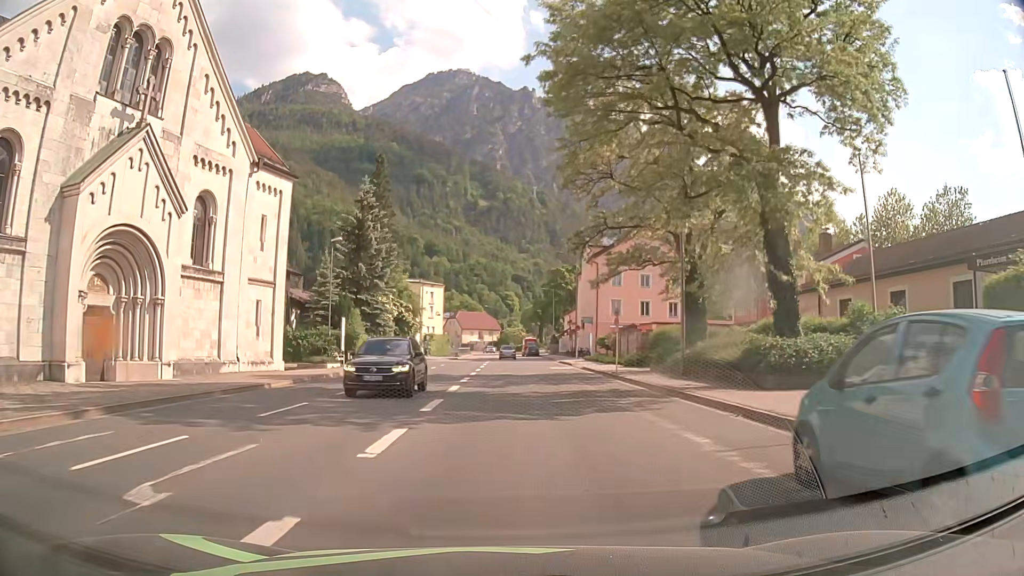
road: primary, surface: asphalt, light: Day
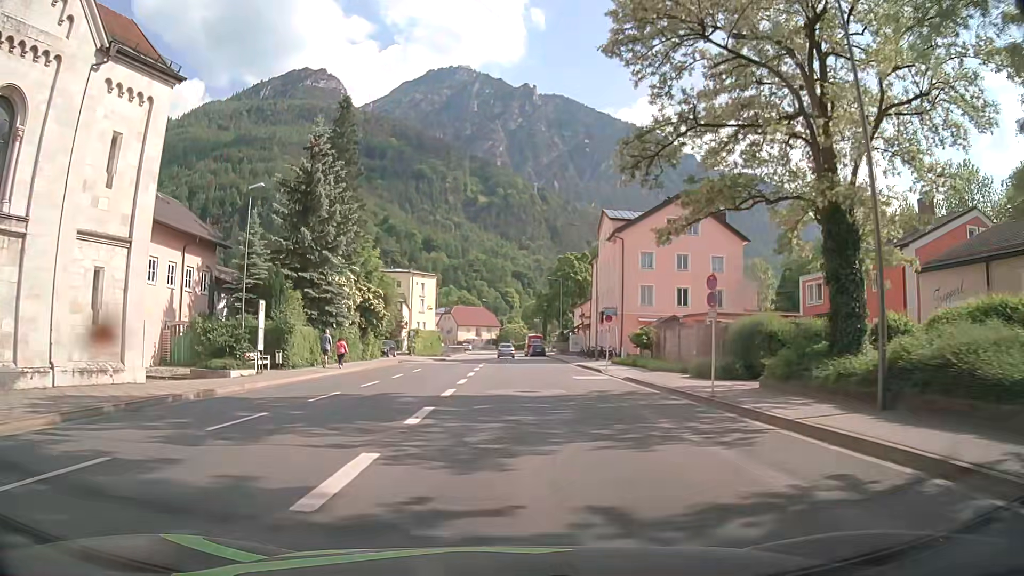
(-0.1, +14.7) m; 0°
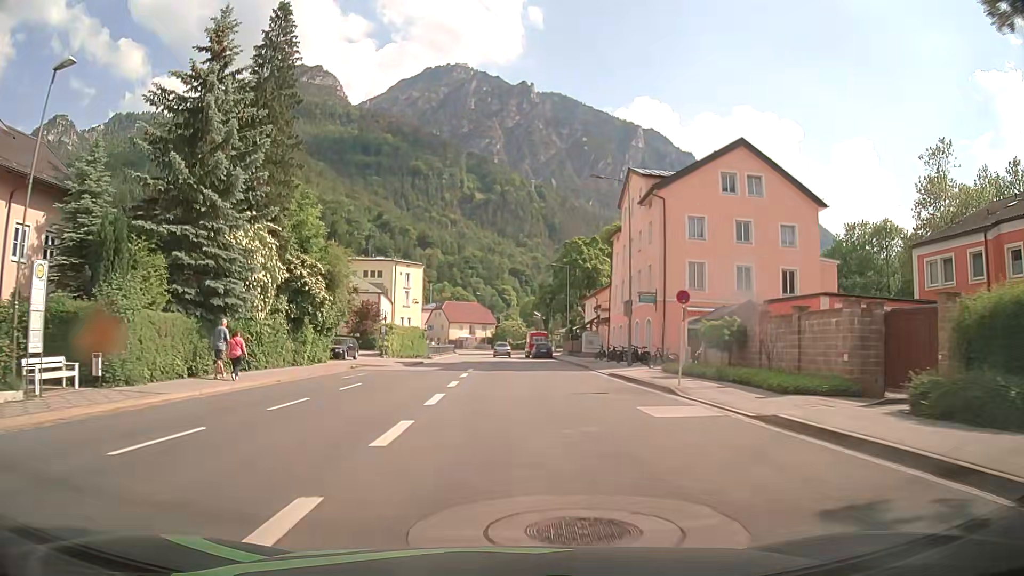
(0.0, +14.9) m; 0°
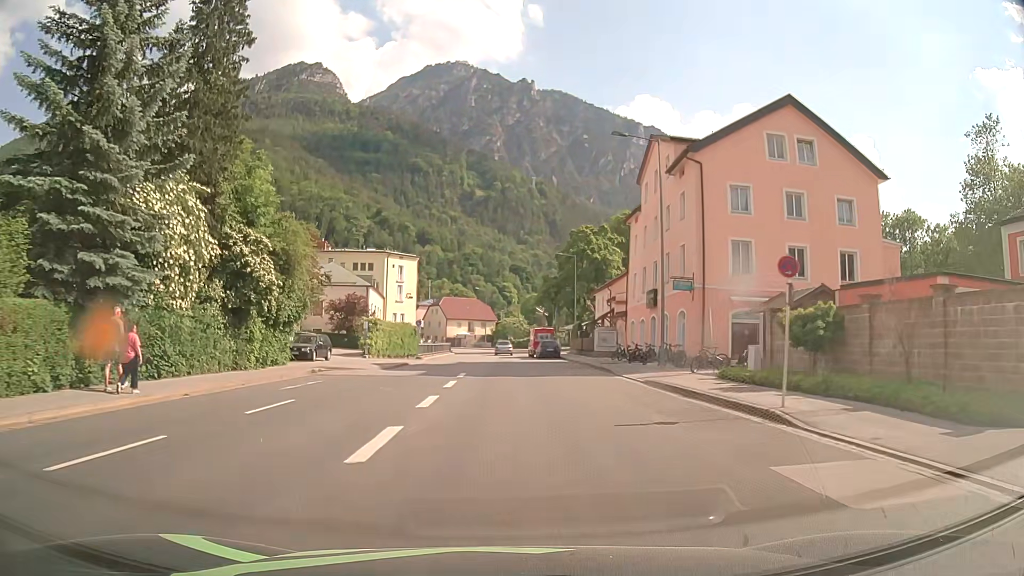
(0.0, +7.5) m; -1°
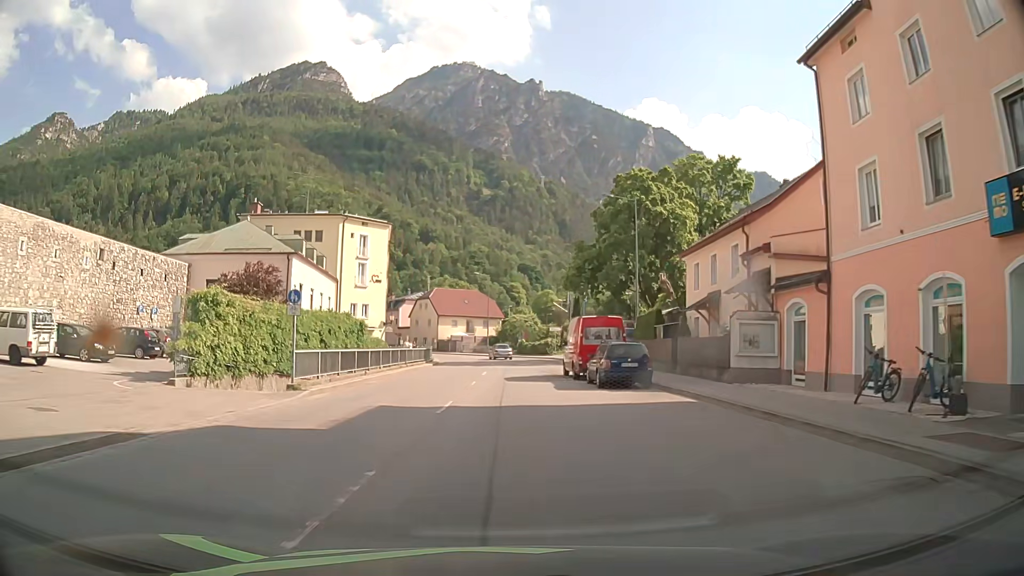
(+0.2, +30.2) m; 0°
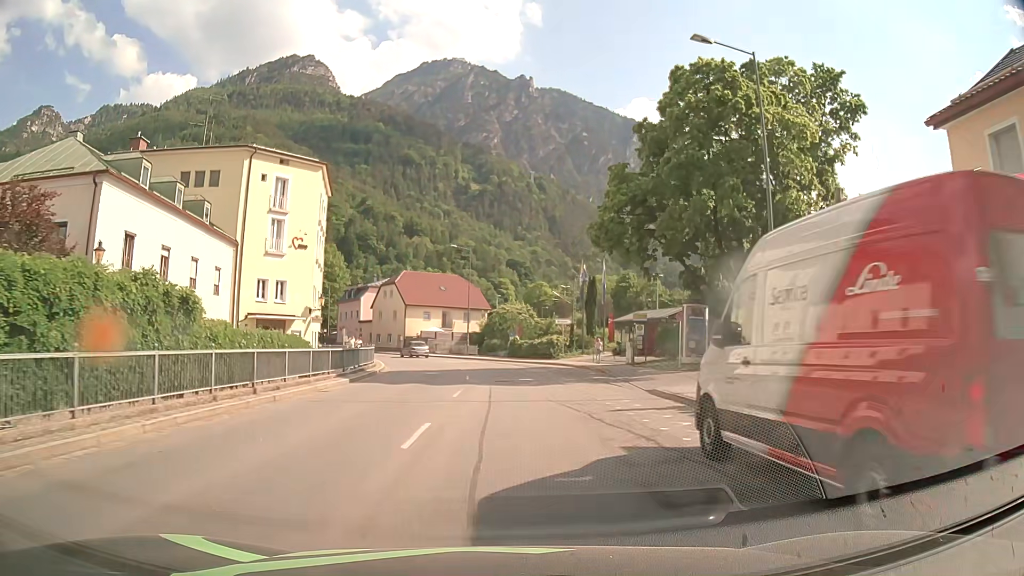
(-0.1, +22.8) m; 0°
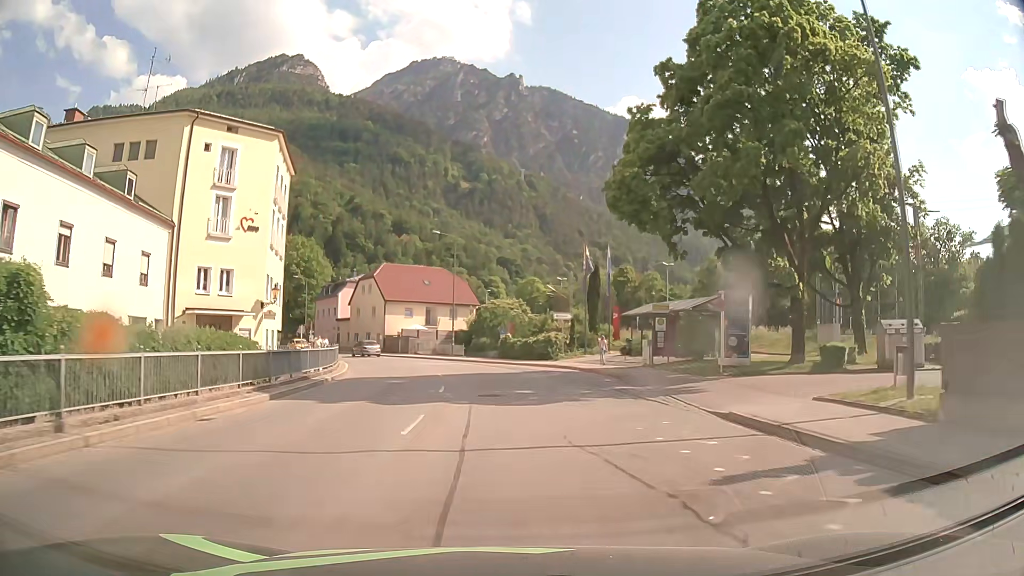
(+0.1, +7.6) m; +1°
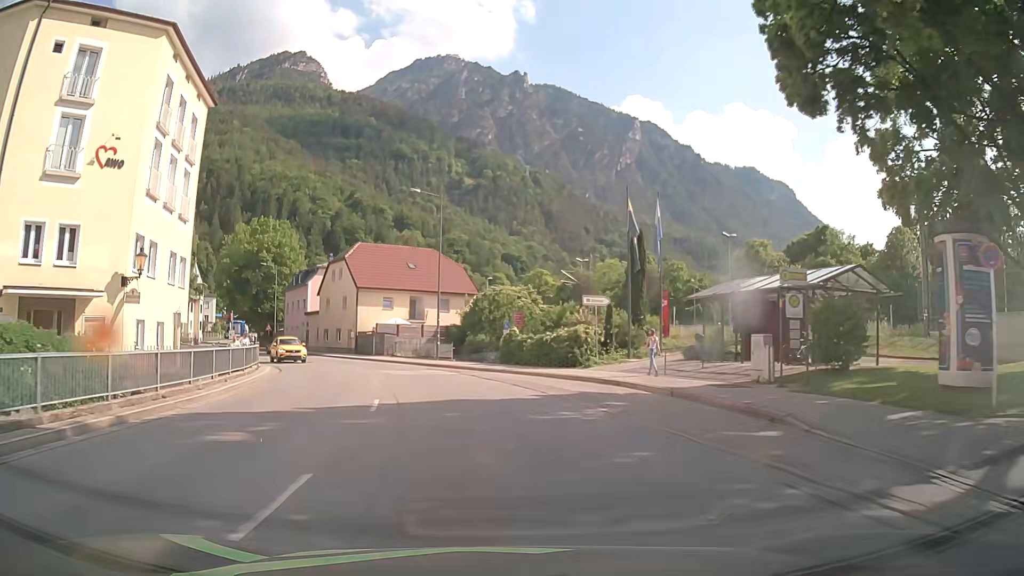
(+0.2, +15.2) m; 0°
(0, +10) (-1, +20) (-4, +30) (-8, +39) (-13, +48) (-18, +56) (-23, +64) (-29, +73) (-34, +81) (-38, +90) m
